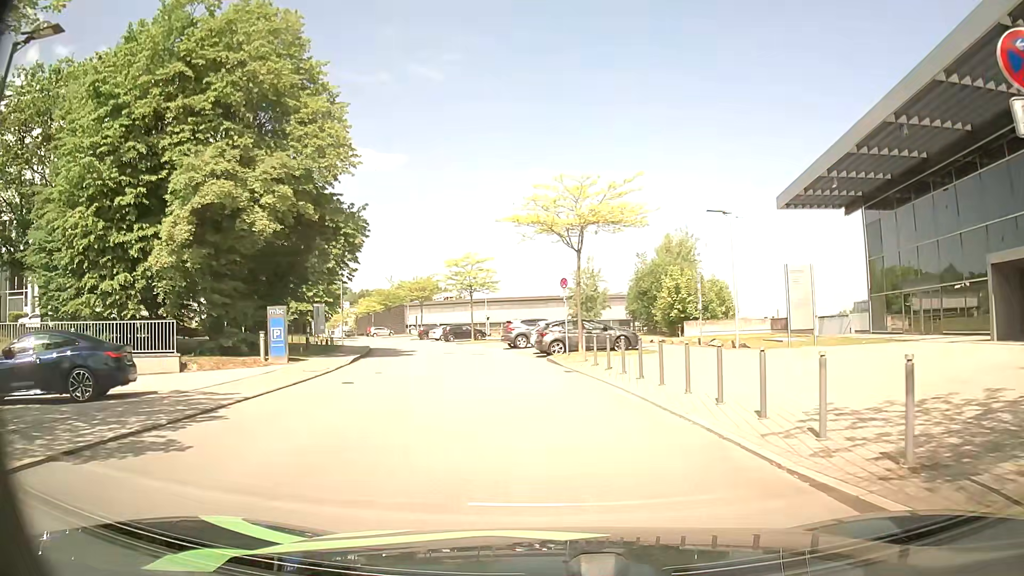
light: Day
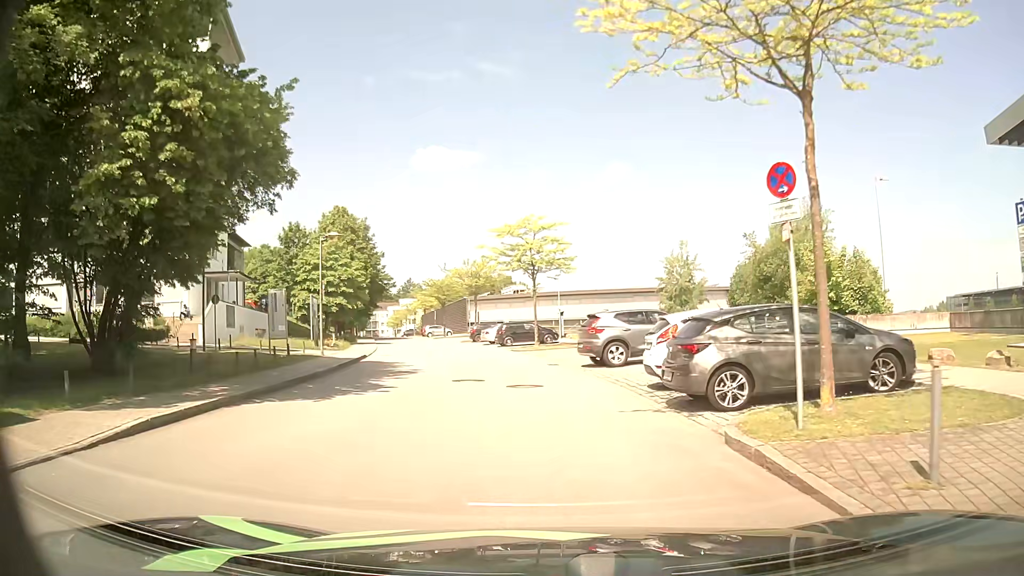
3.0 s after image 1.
(-1.3, +17.4) m; -8°
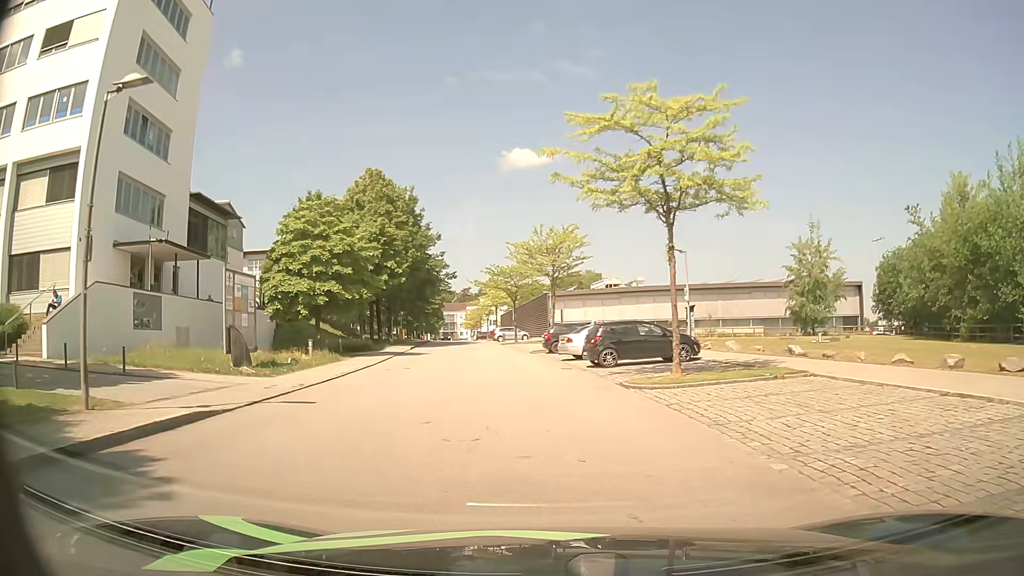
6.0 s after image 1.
(-1.3, +19.8) m; -7°
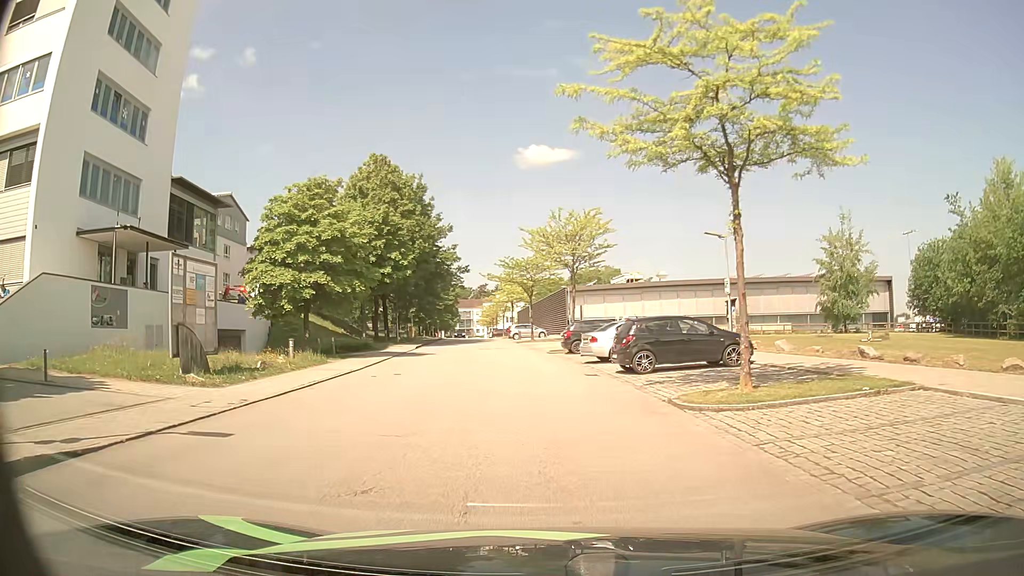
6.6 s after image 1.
(-0.1, +4.2) m; -2°
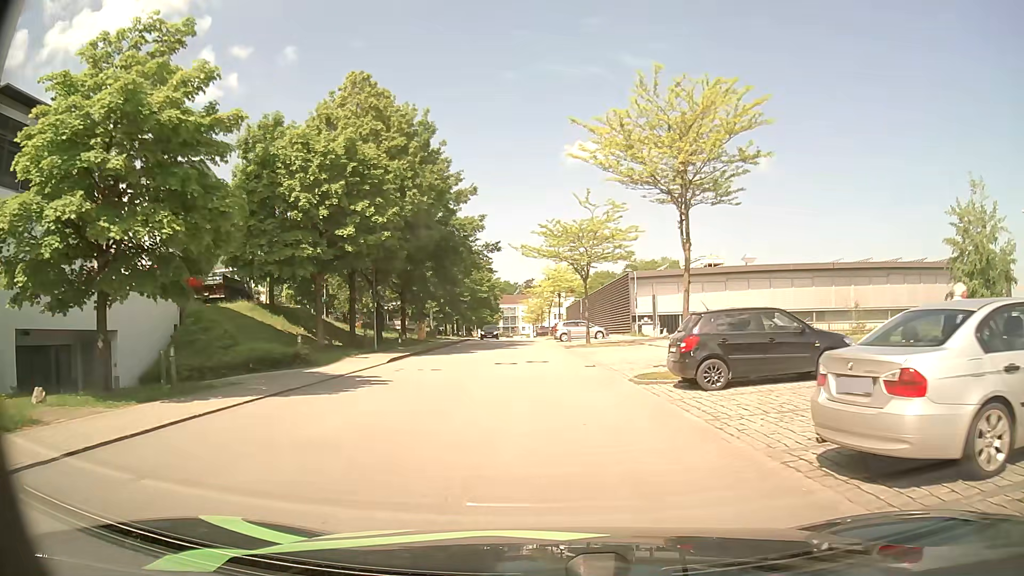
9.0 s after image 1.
(-0.7, +18.1) m; -4°
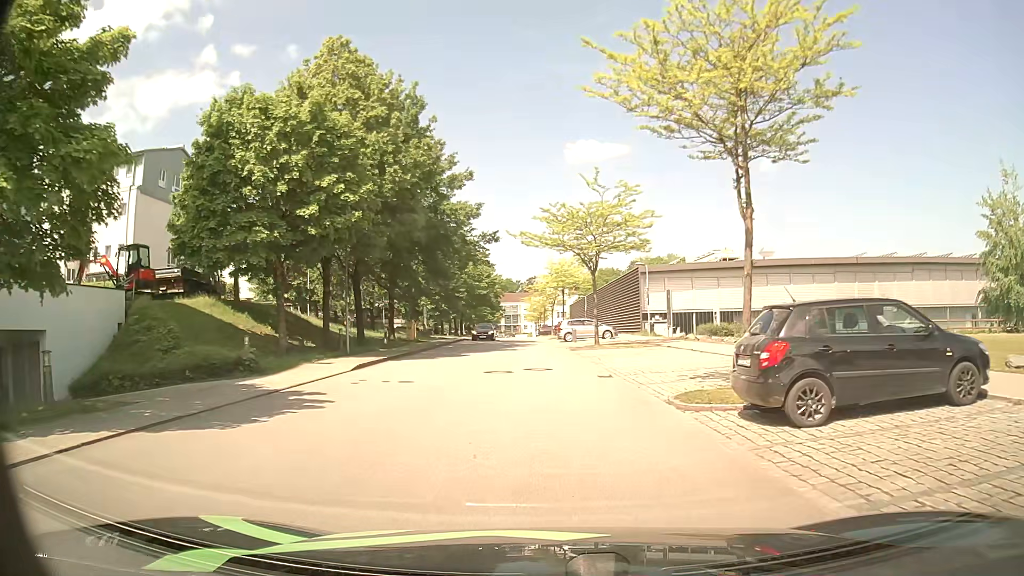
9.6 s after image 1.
(0.0, +4.7) m; 0°
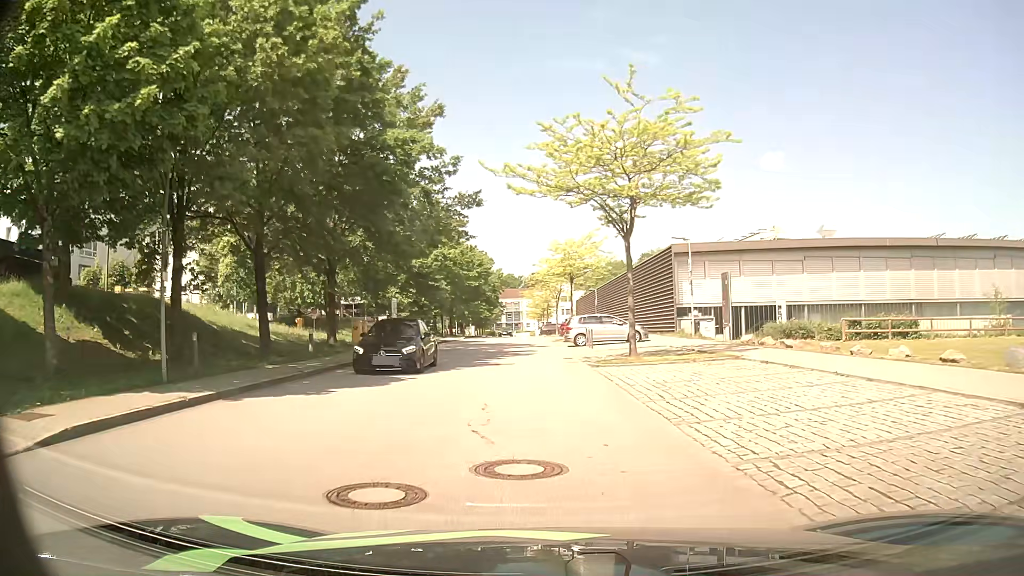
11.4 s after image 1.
(0.0, +13.3) m; -1°
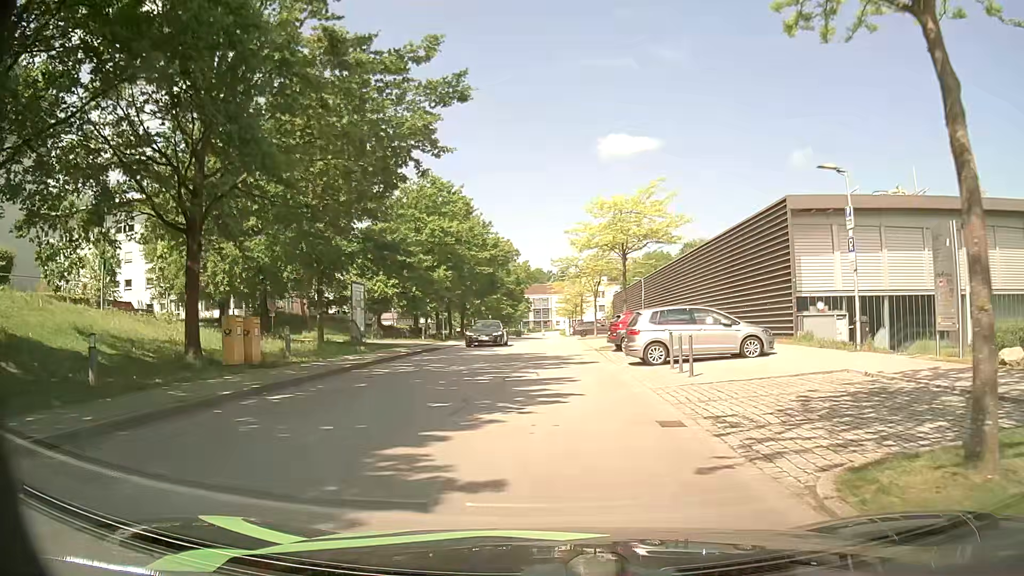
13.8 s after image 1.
(-0.3, +15.5) m; -2°
